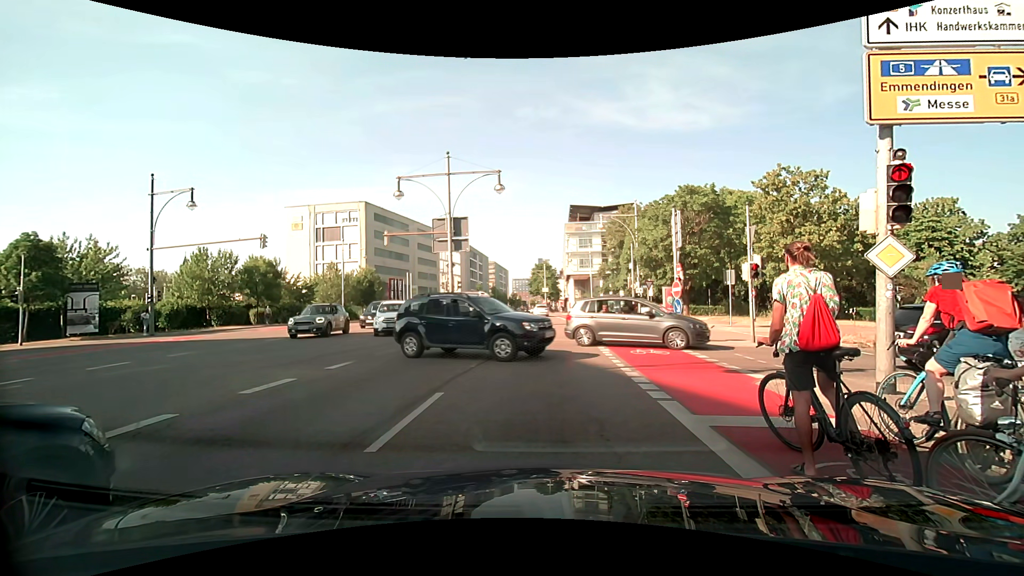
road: primary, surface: asphalt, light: Day
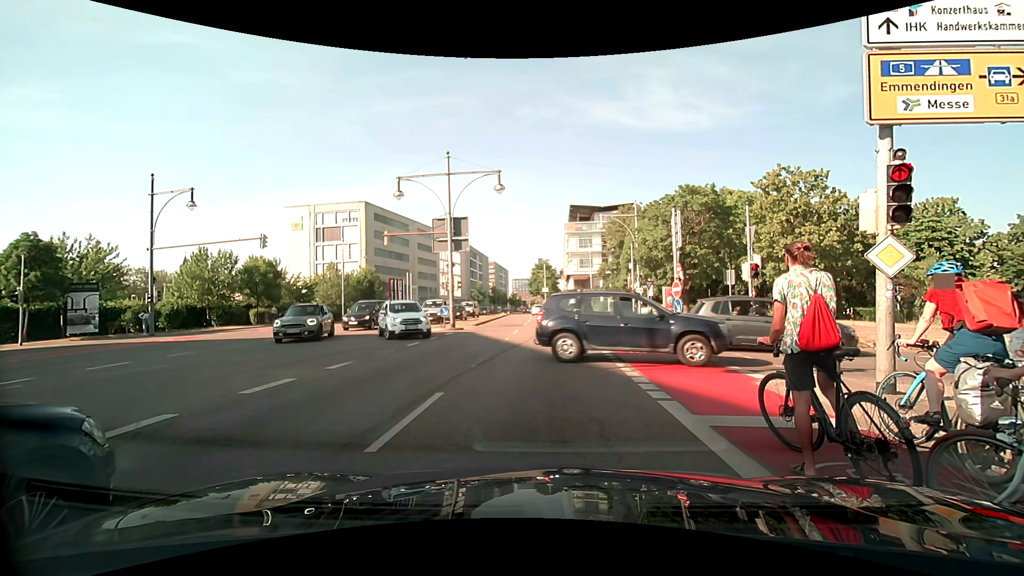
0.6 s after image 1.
(0.0, 0.0) m; 0°
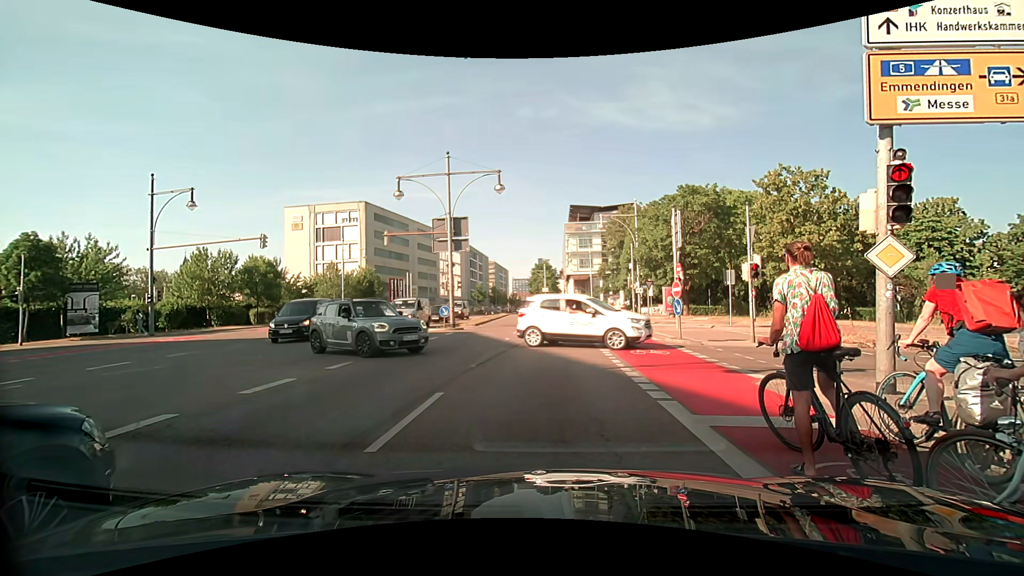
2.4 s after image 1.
(0.0, 0.0) m; 0°
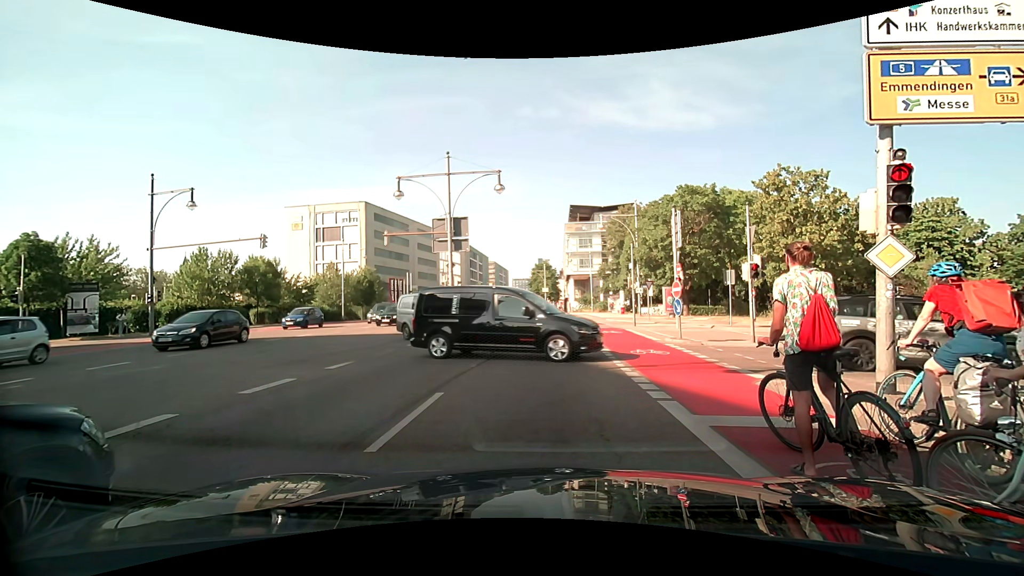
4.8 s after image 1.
(0.0, 0.0) m; 0°
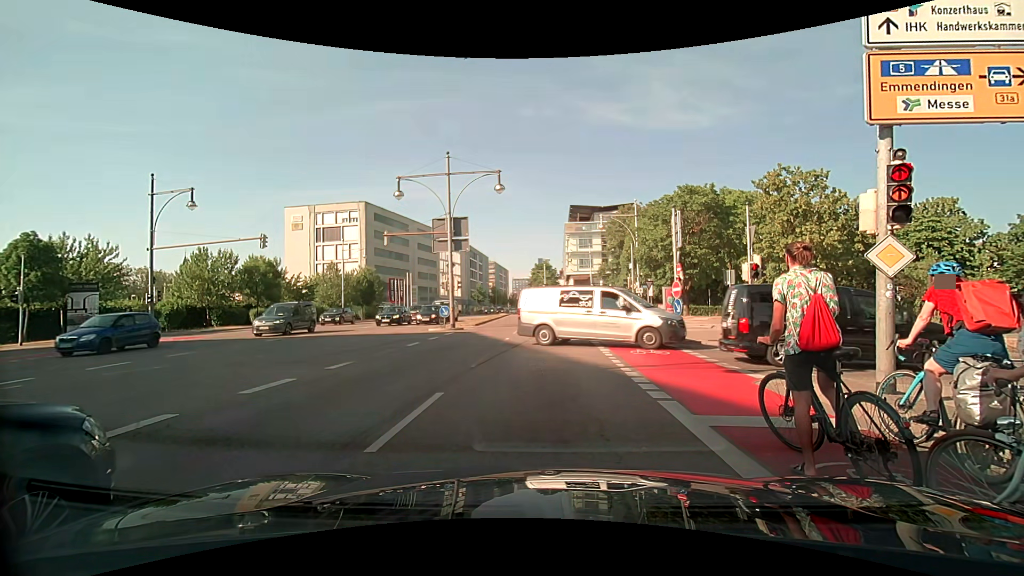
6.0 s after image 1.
(0.0, 0.0) m; 0°
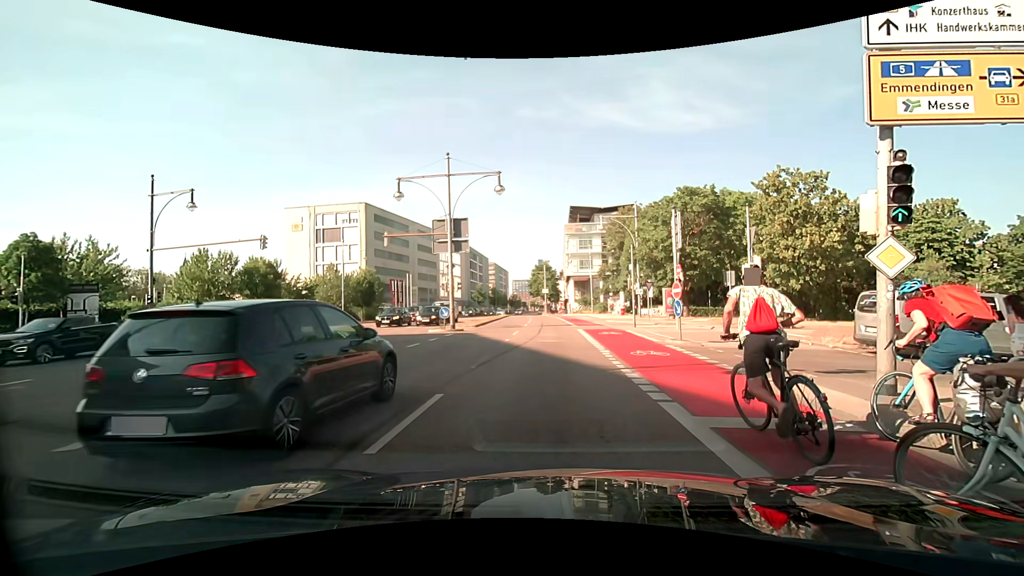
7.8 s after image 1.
(0.0, 0.0) m; 0°
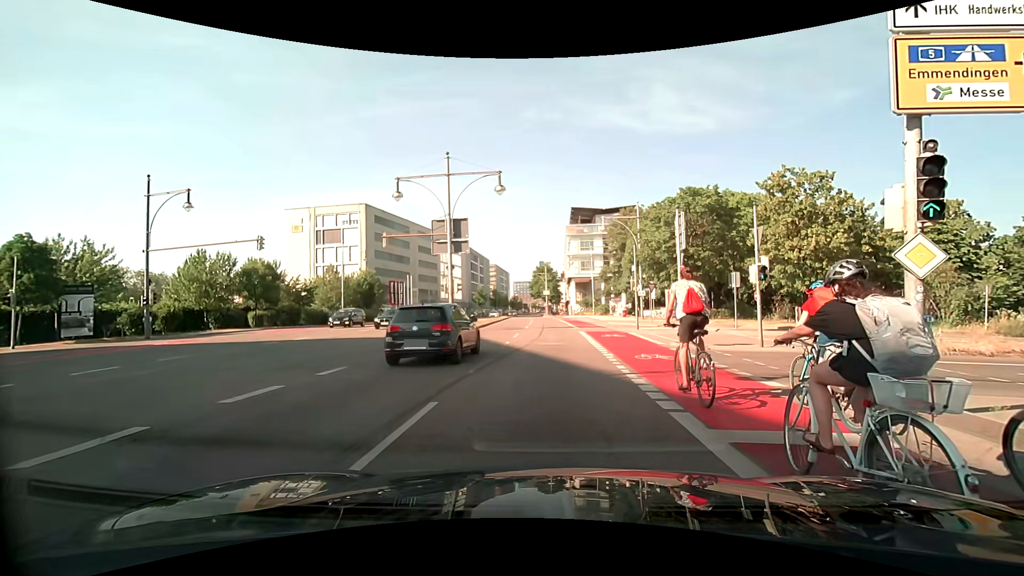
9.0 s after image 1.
(0.0, +0.5) m; 0°
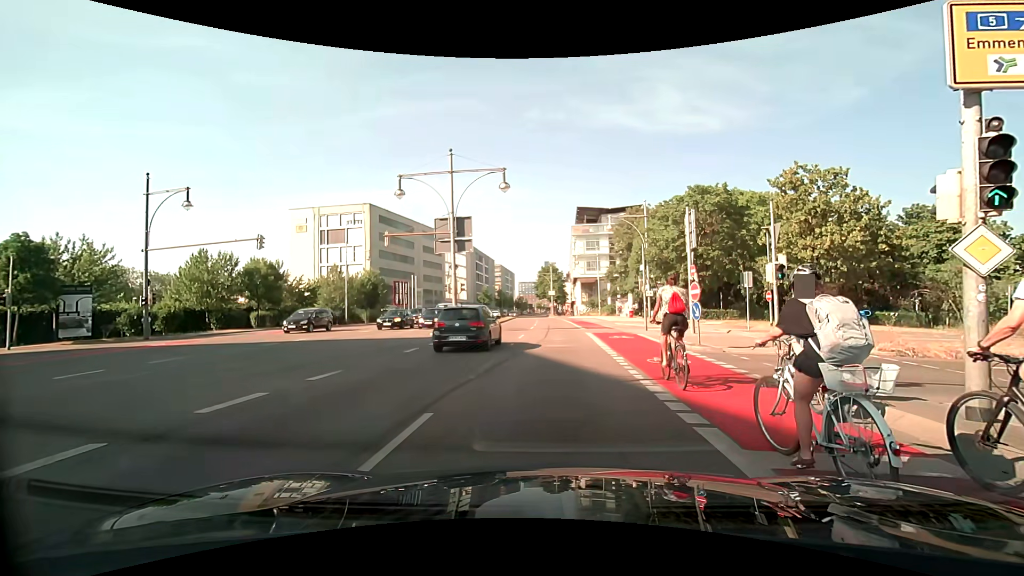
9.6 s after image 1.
(0.0, +0.8) m; -1°
